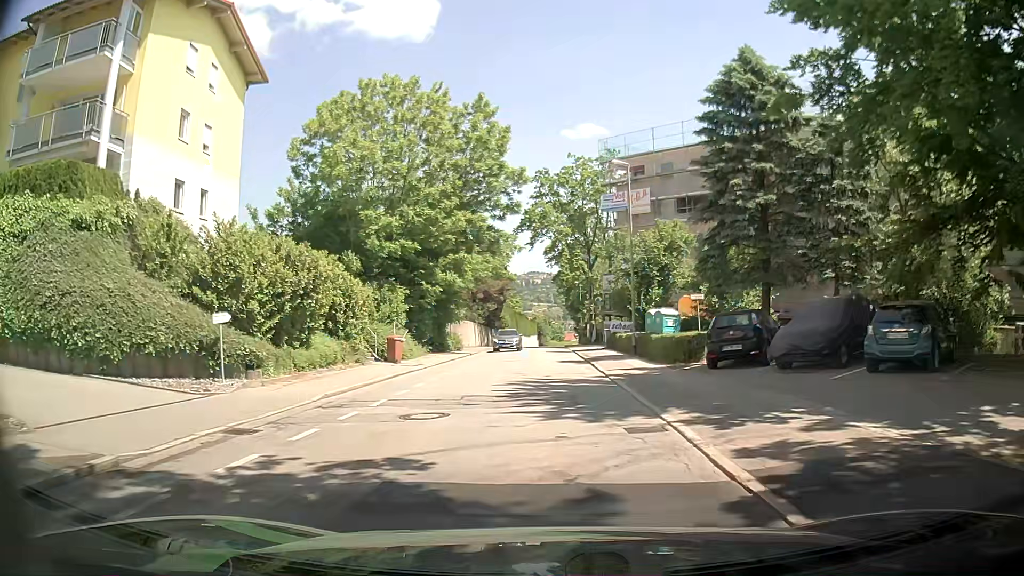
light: Day
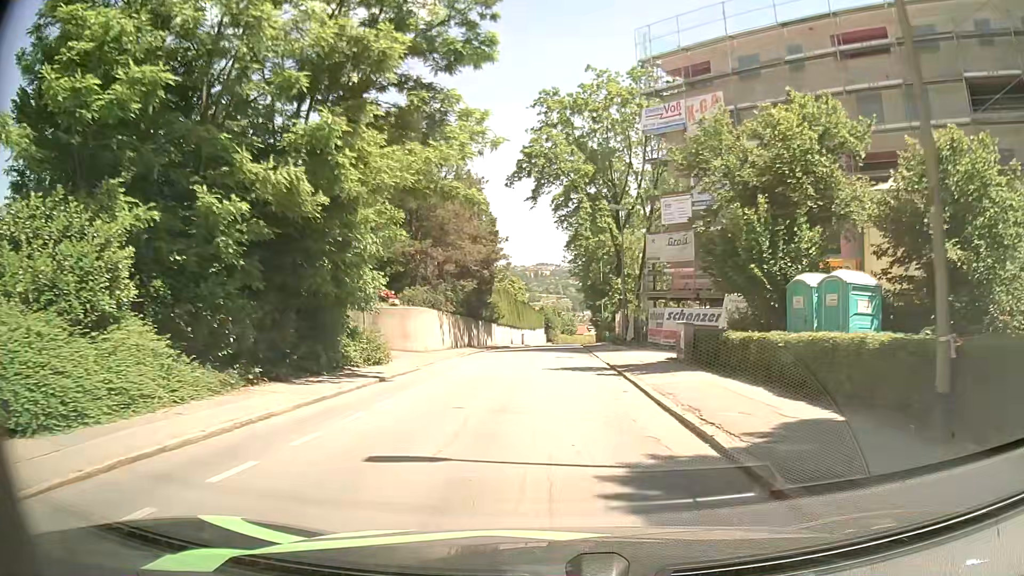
(-0.3, +22.5) m; 0°
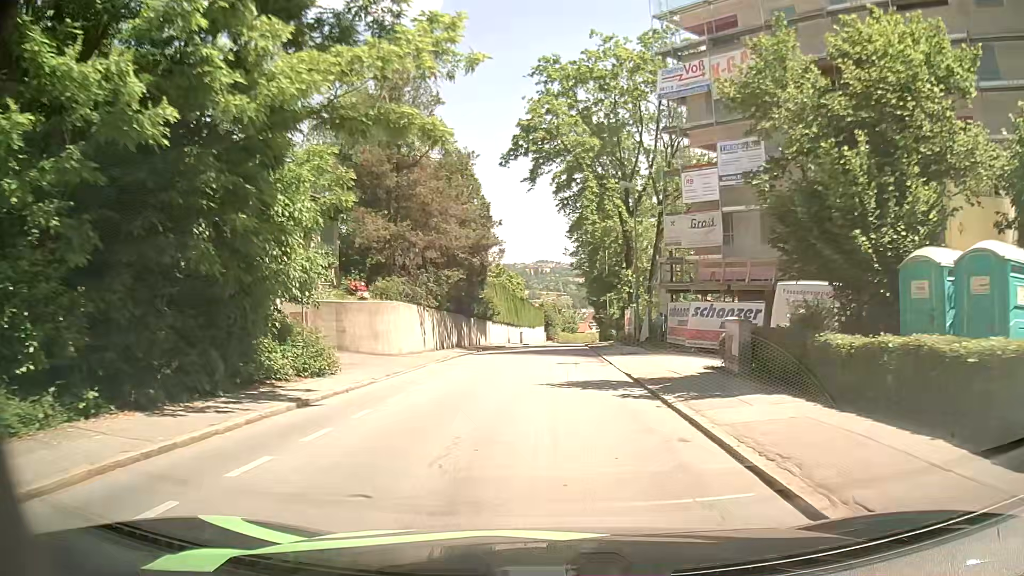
(-0.1, +5.7) m; -2°
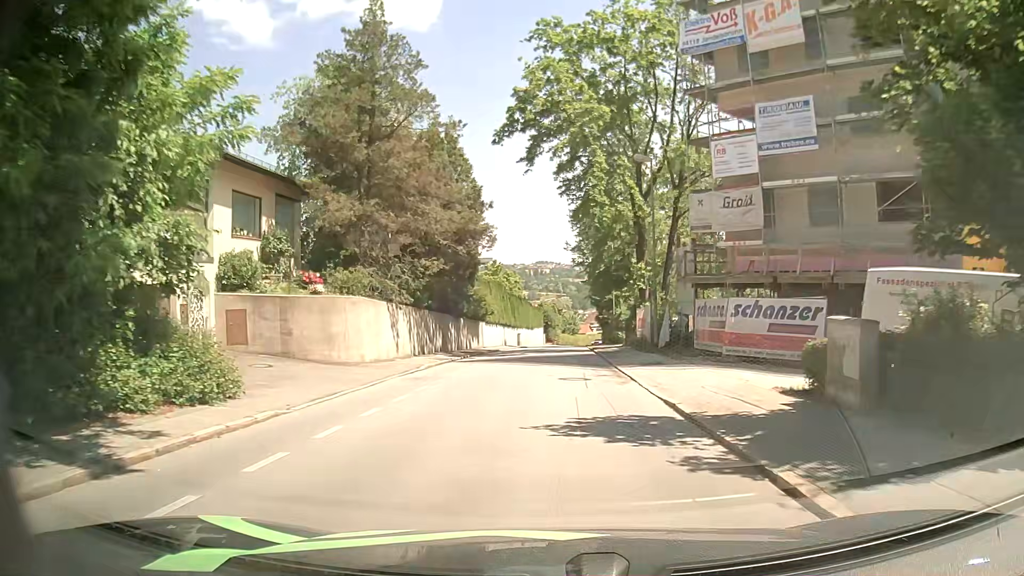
(0.0, +5.8) m; +1°
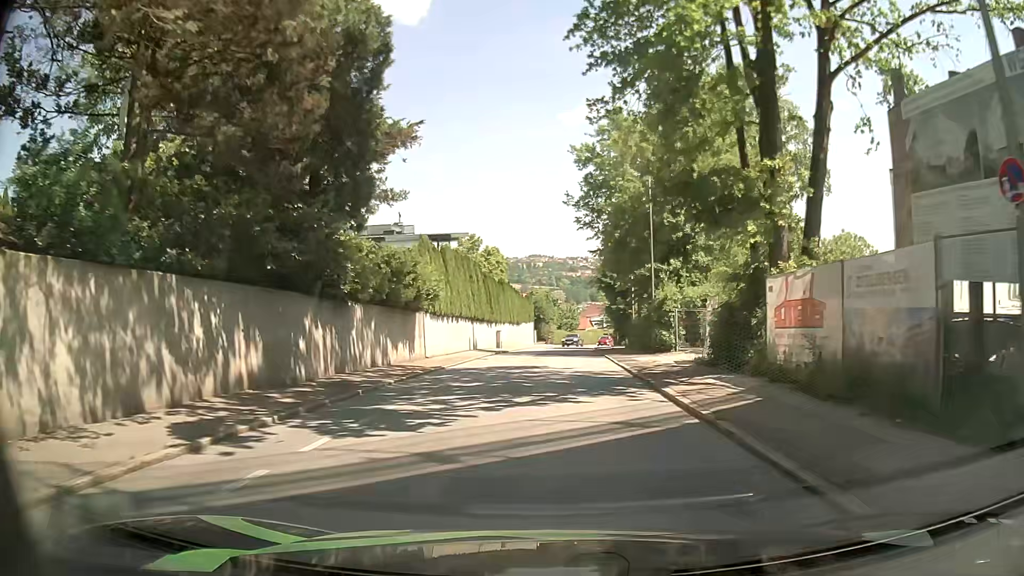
(0.0, +22.7) m; 0°
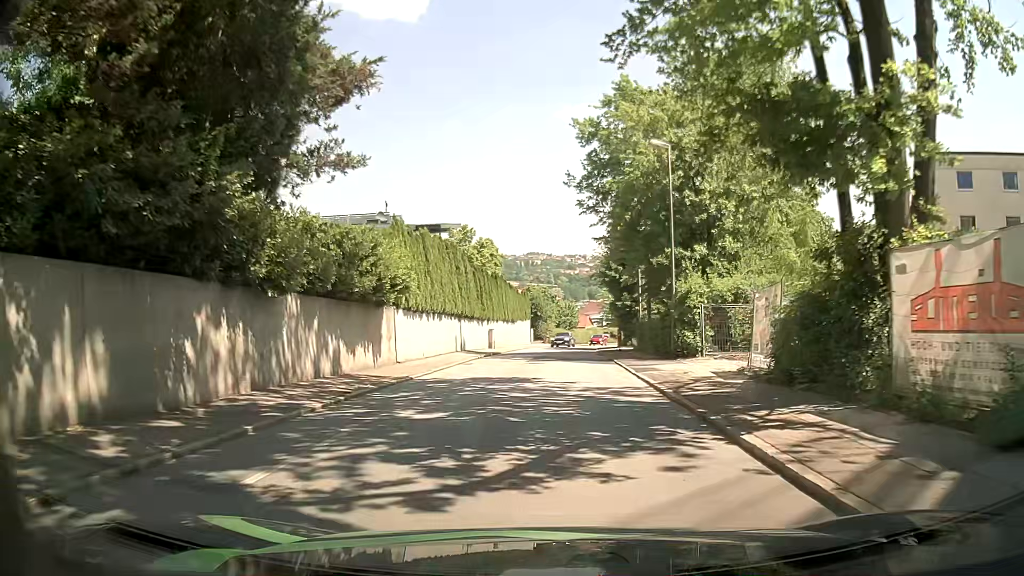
(0.0, +5.5) m; 0°
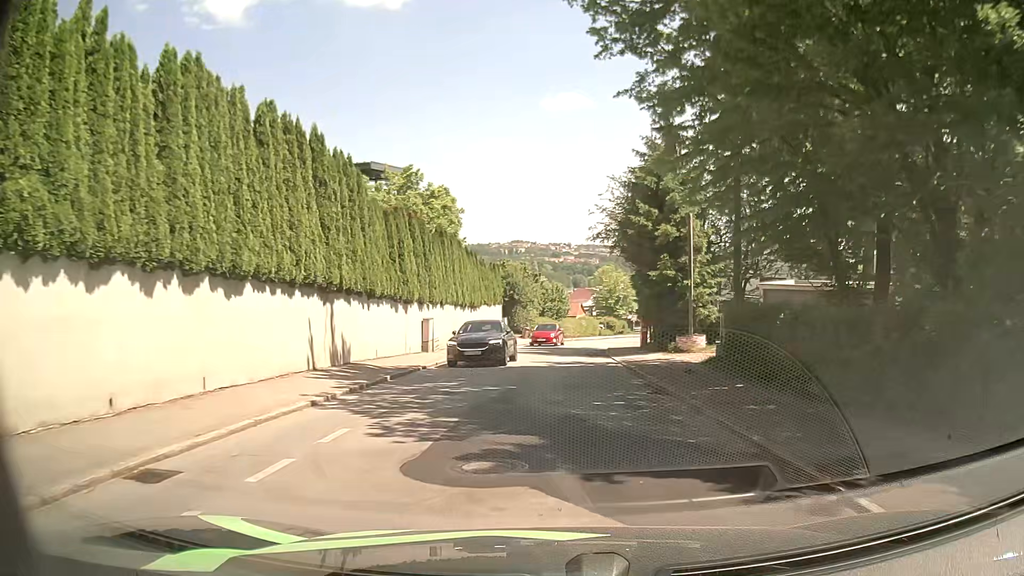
(+0.3, +21.8) m; +1°
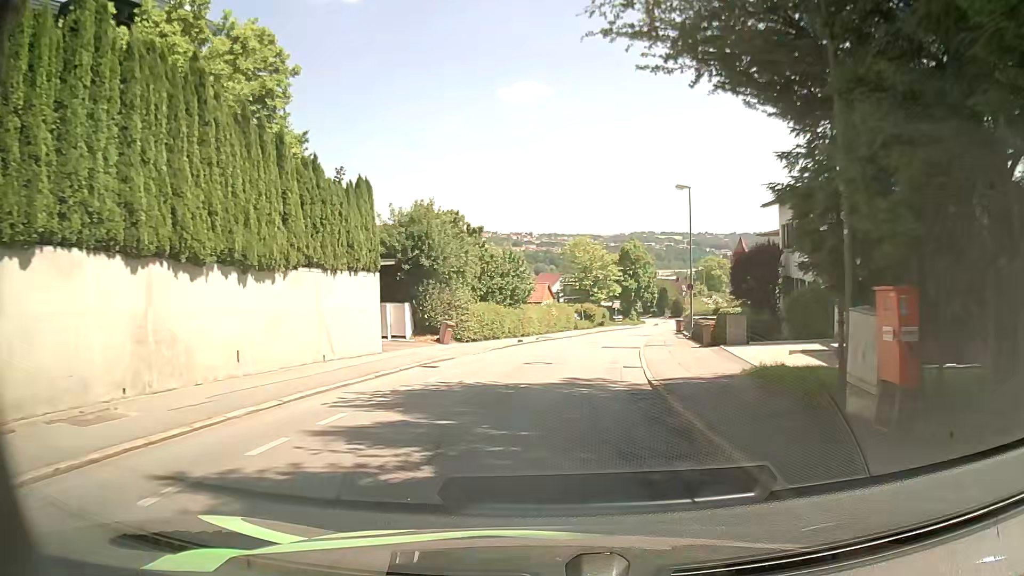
(+0.7, +26.9) m; +3°
(0, +10) (+1, +20) (+2, +30) (+3, +40) (+5, +50) (+7, +59) (+10, +69) (+13, +79) (+15, +88) (+18, +98) m
